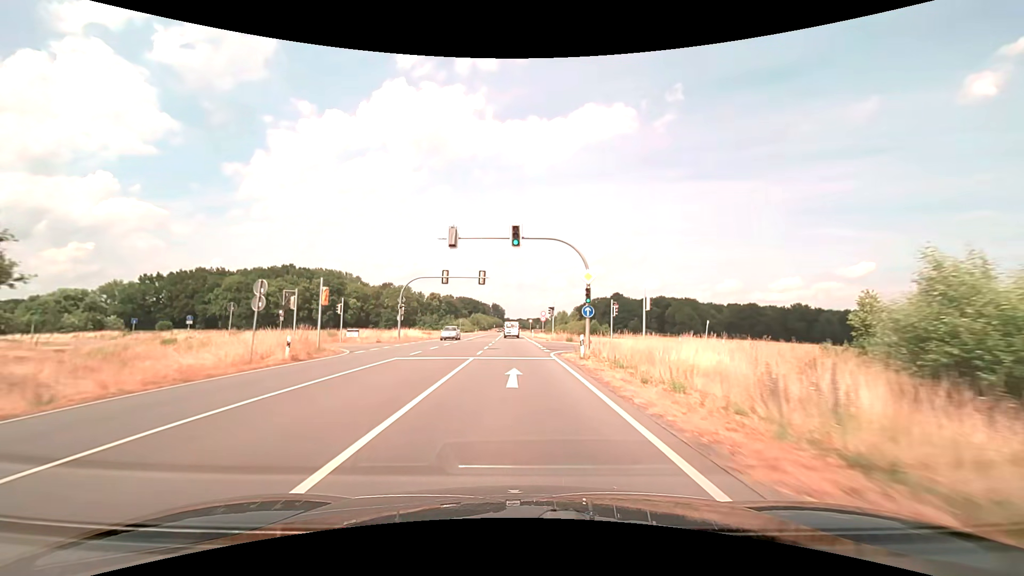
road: secondary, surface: asphalt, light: Day
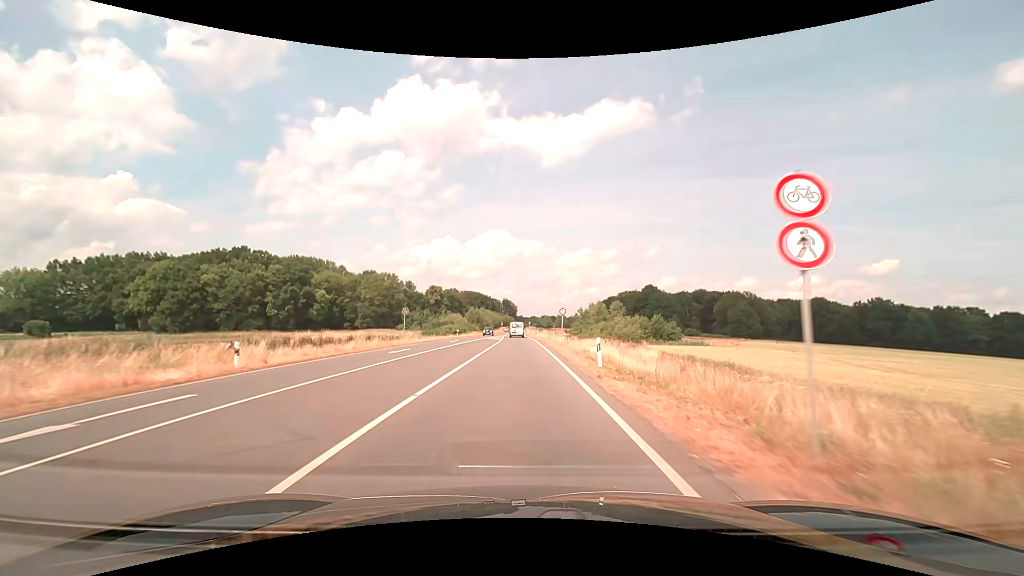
(-0.7, +54.3) m; -2°
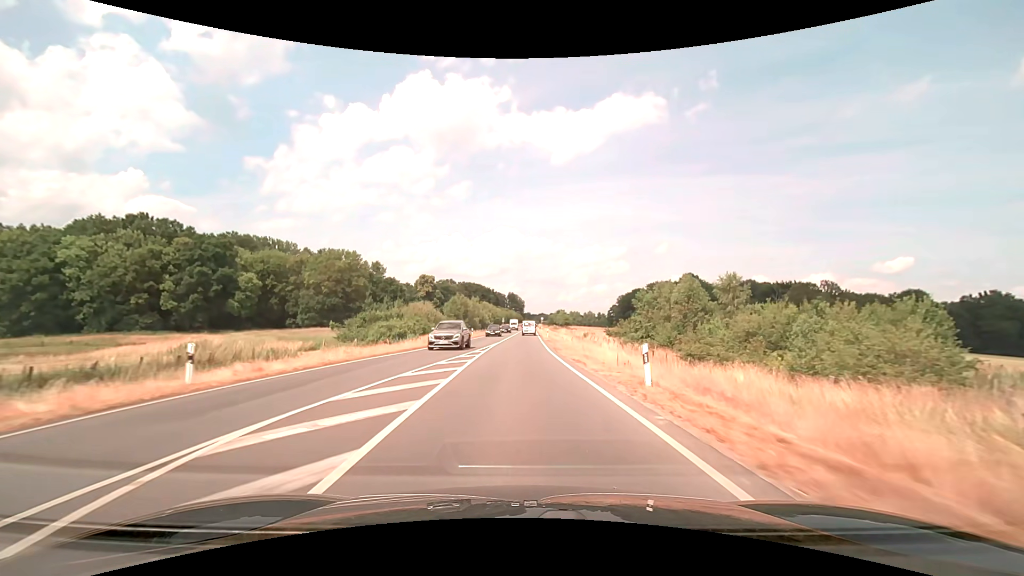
(-0.7, +55.9) m; -1°
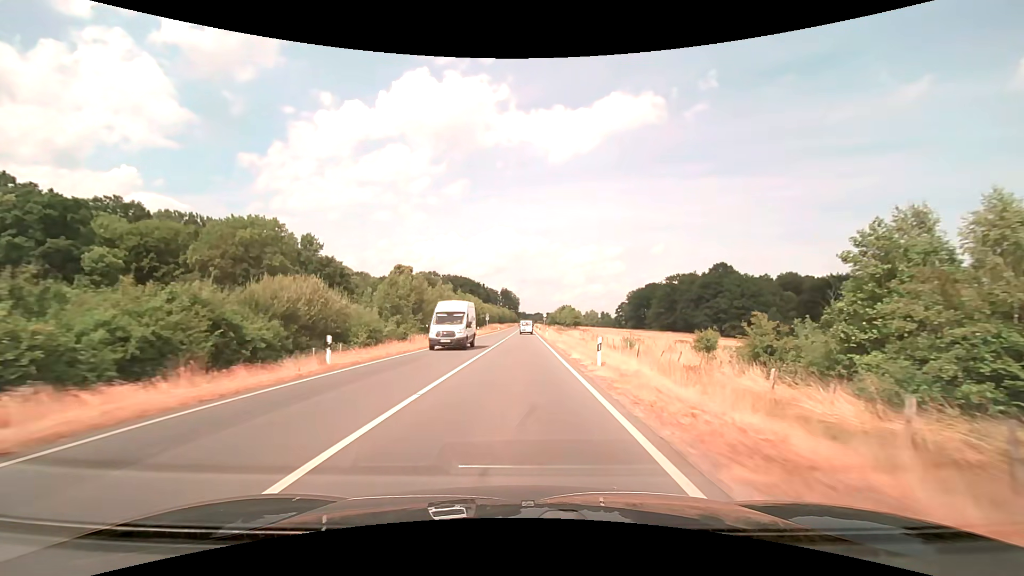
(+0.3, +44.5) m; +1°
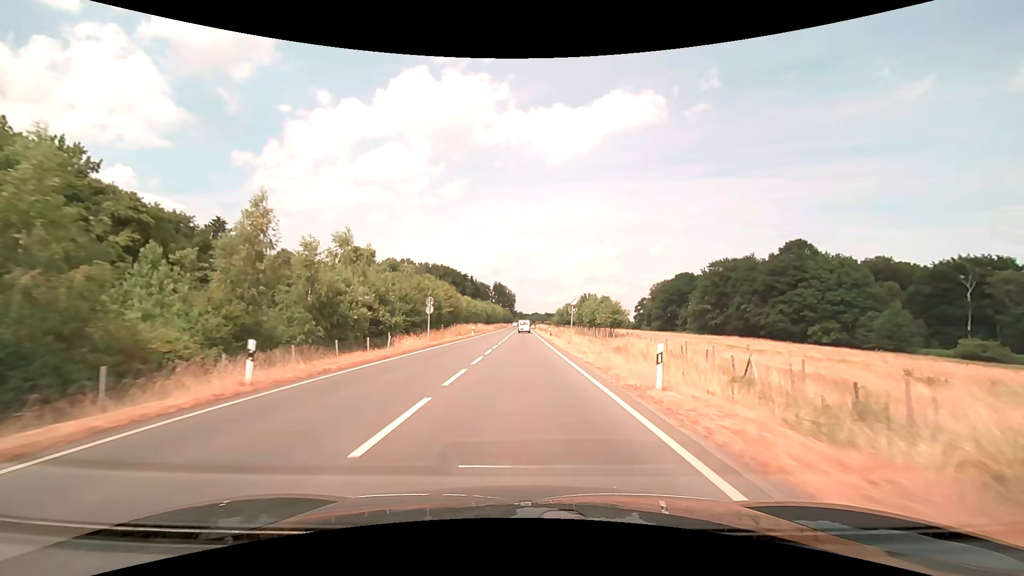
(+0.2, +56.0) m; 0°
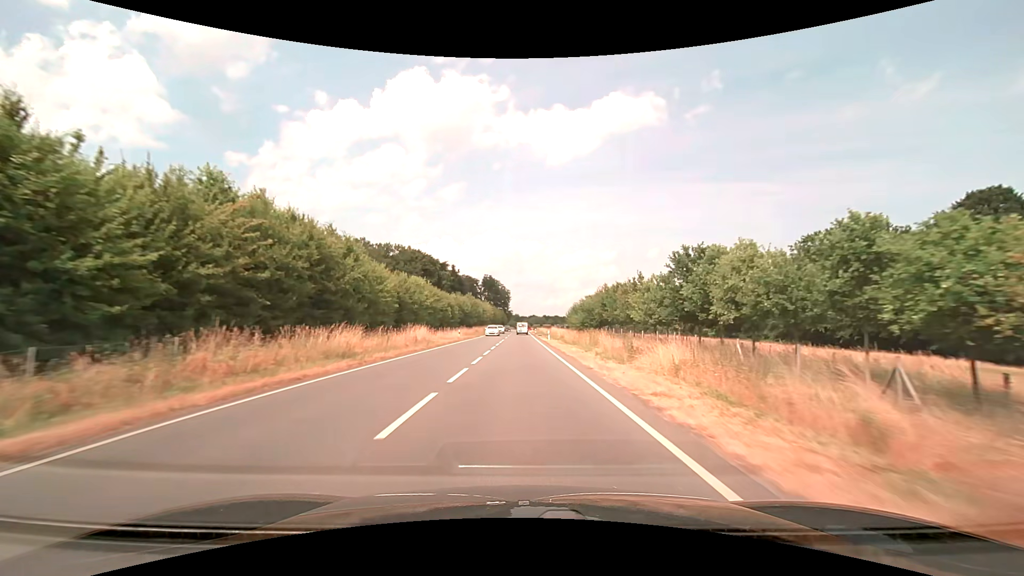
(0.0, +58.7) m; 0°
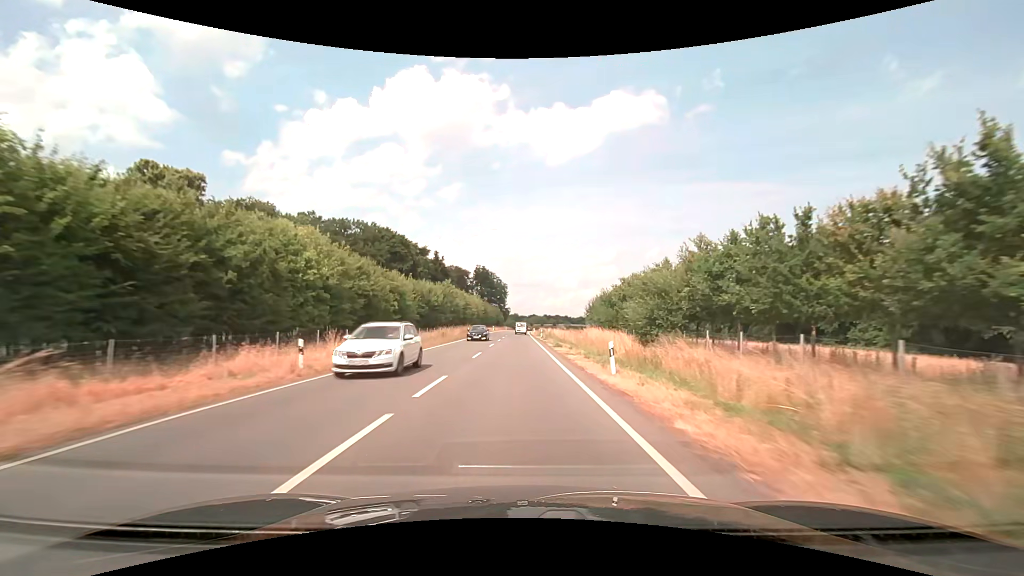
(+0.1, +38.3) m; 0°
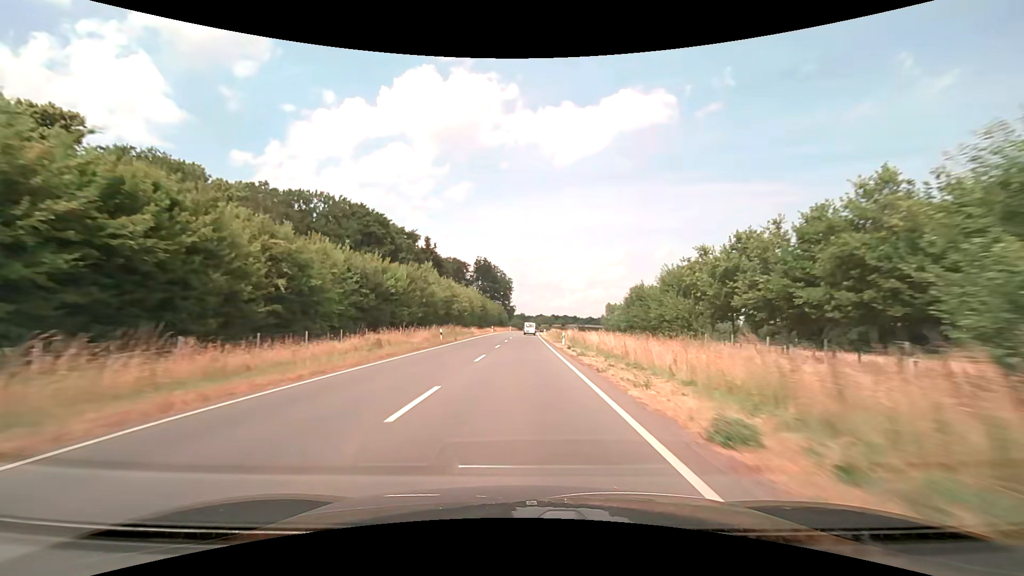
(-0.2, +26.5) m; -1°
(0, +10) (0, +20) (0, +30) (0, +40) (0, +50) (0, +60) (+1, +70) (+1, +80) (+1, +90) (+1, +100) m
